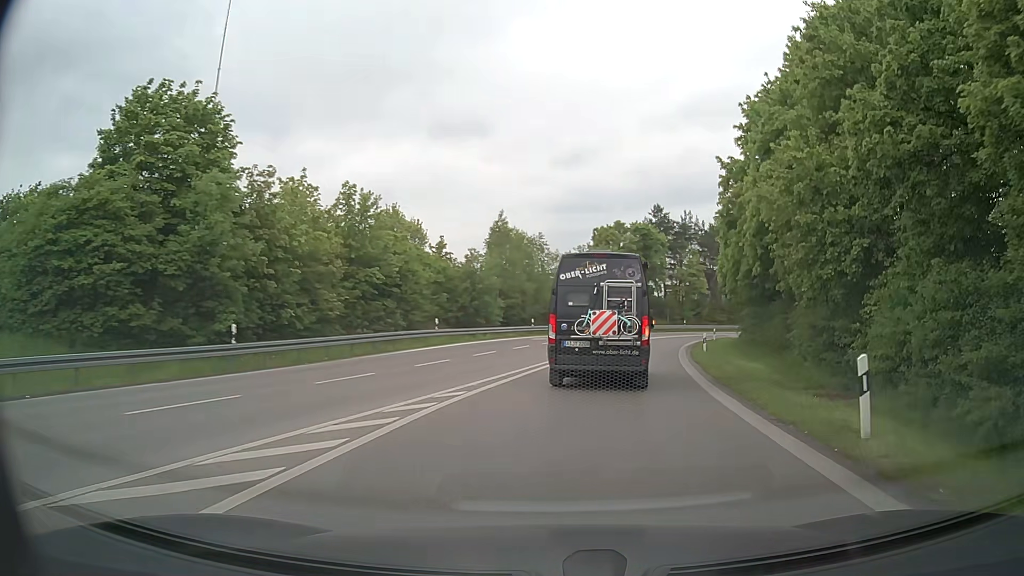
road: motorway_link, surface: asphalt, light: Day
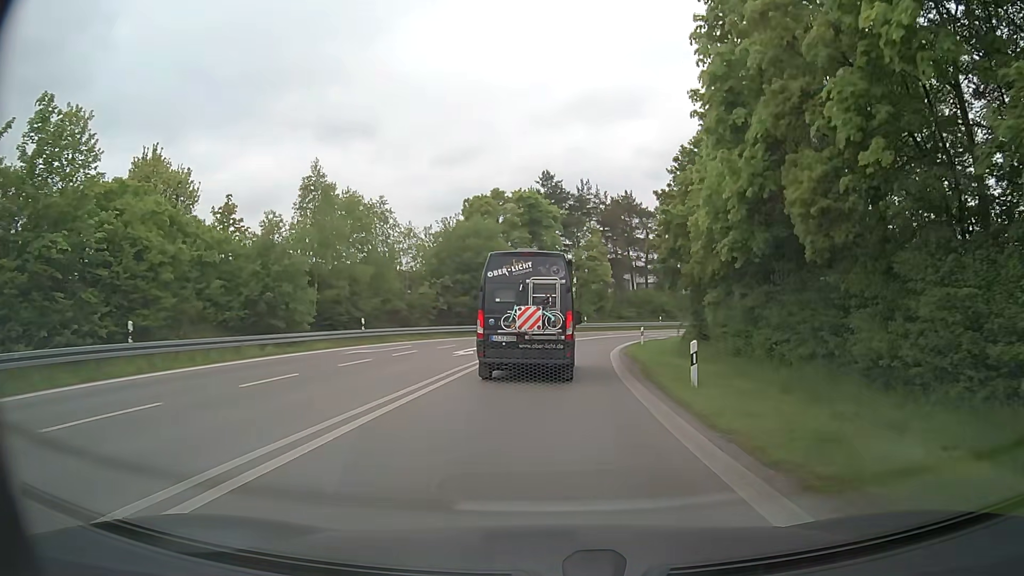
(+2.3, +19.0) m; +10°
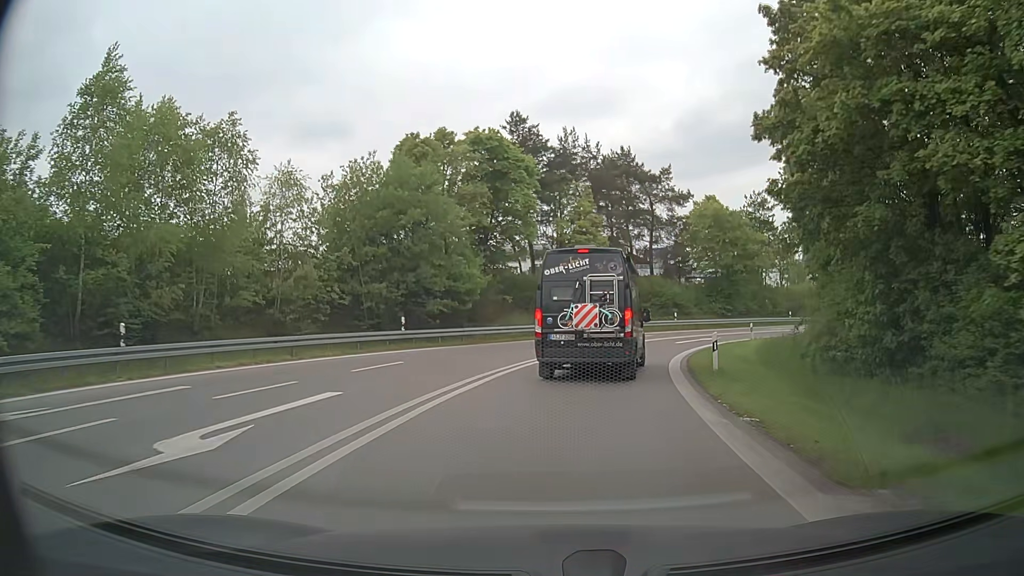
(+0.4, +19.7) m; +1°
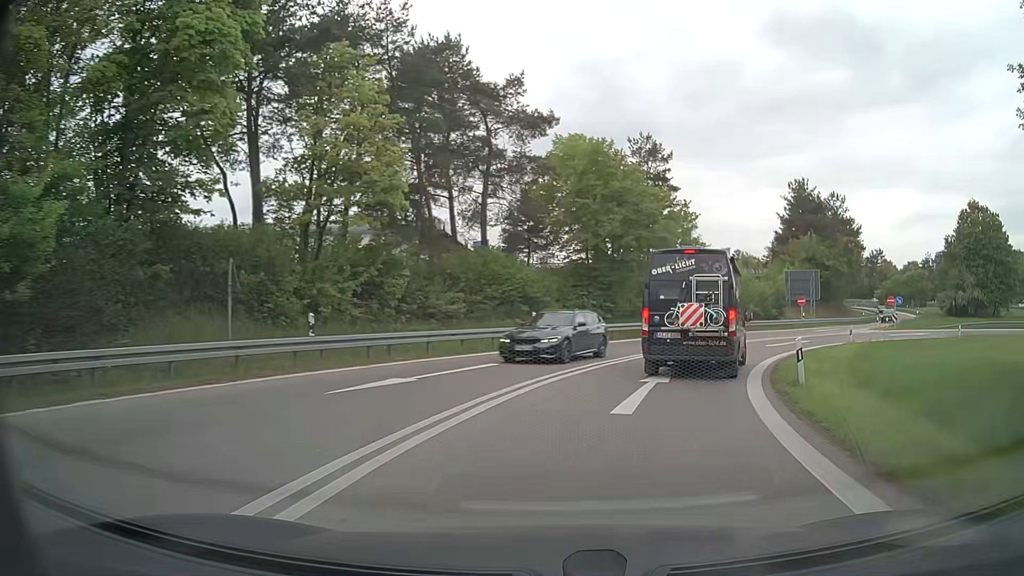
(+2.8, +24.6) m; +16°
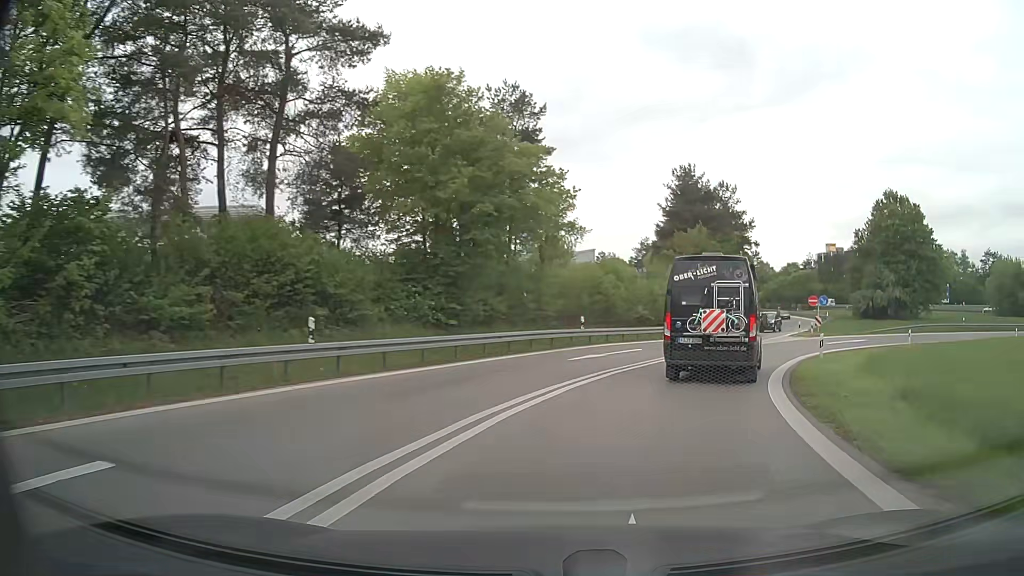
(+1.2, +12.1) m; +12°
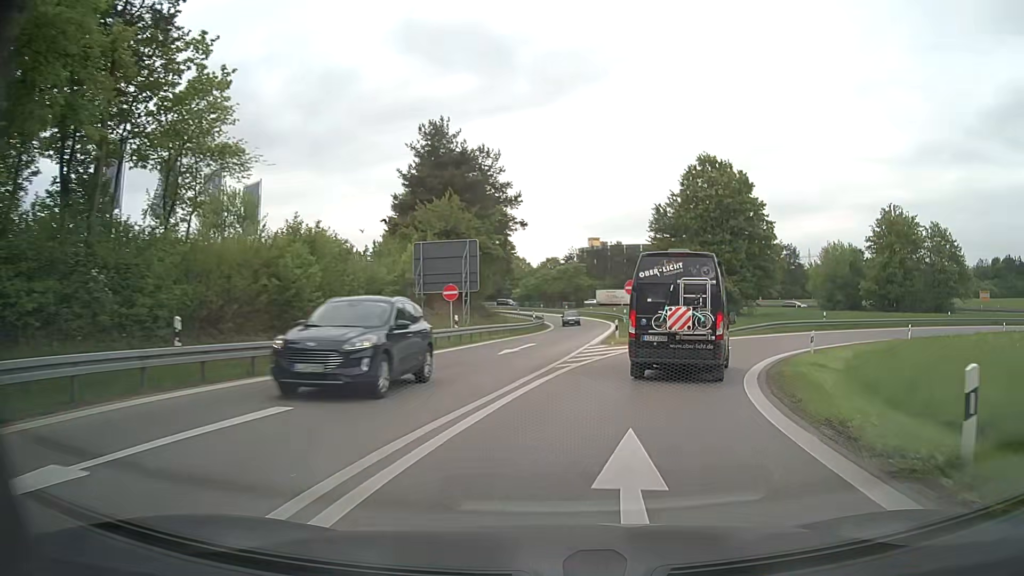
(+3.5, +18.4) m; +21°
